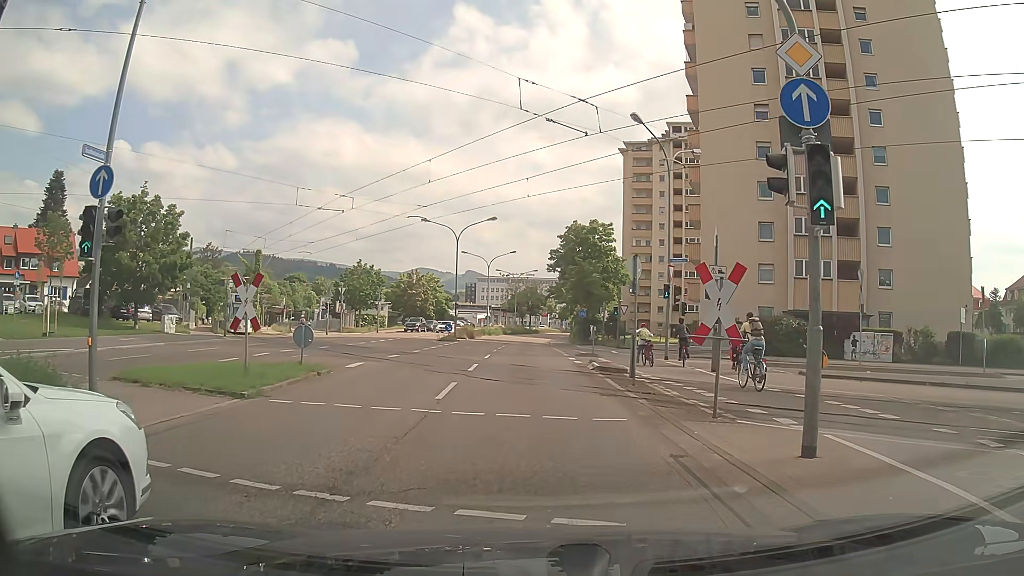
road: secondary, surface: asphalt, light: Day
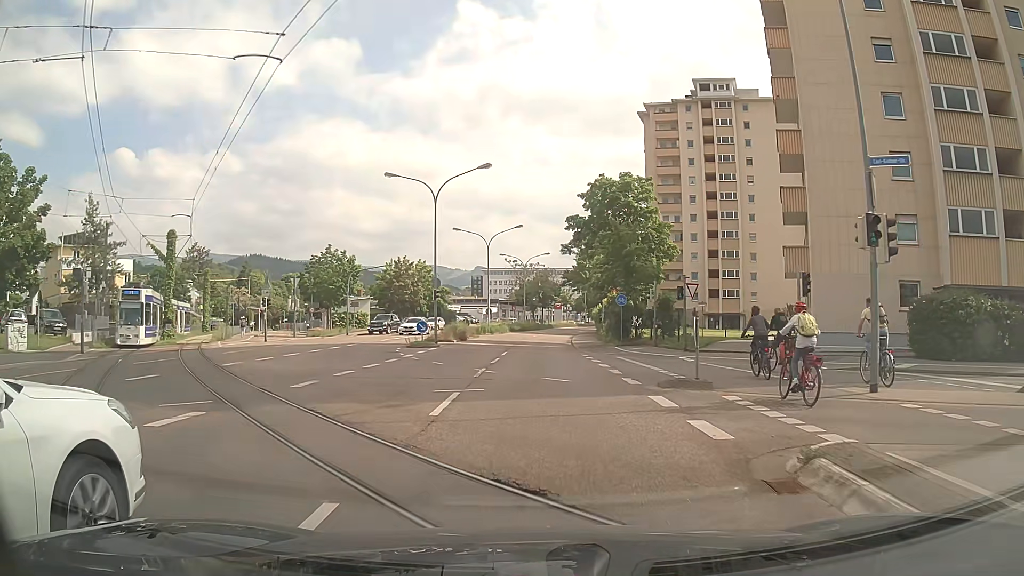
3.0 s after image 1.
(0.0, +17.9) m; -1°
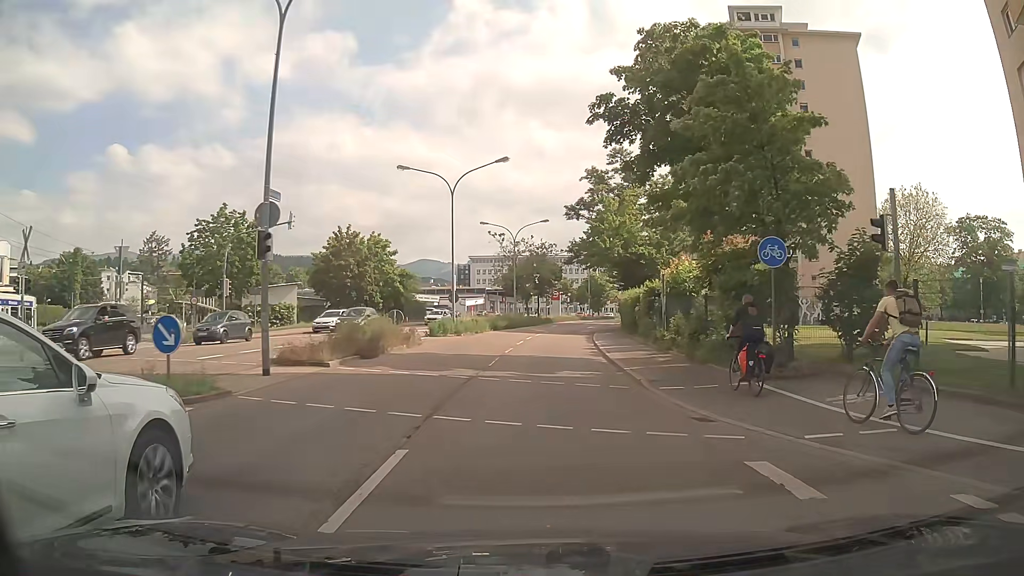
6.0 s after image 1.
(+0.5, +24.3) m; +2°
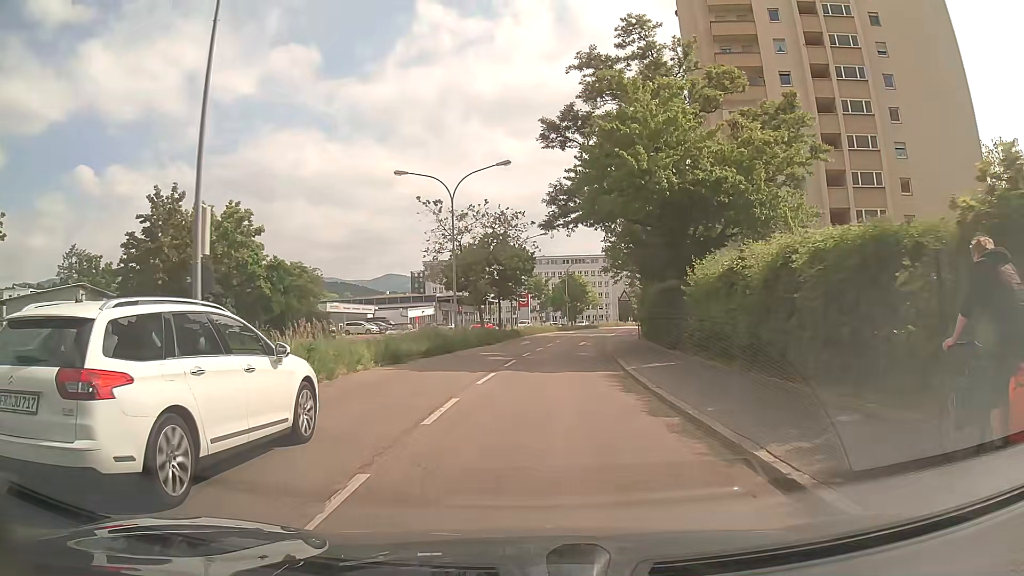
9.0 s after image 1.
(+0.4, +27.3) m; +2°
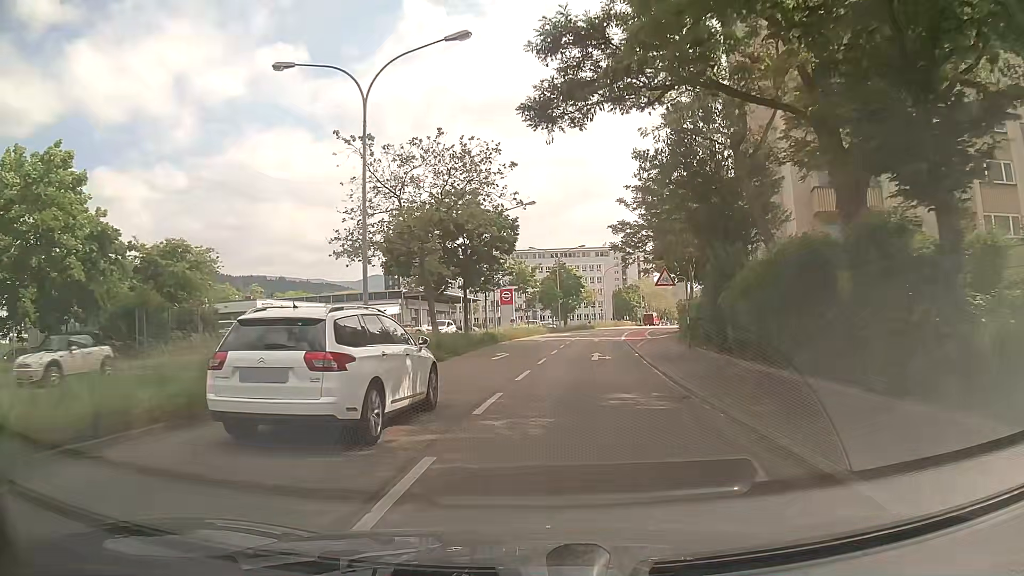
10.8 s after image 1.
(+0.2, +17.2) m; +1°
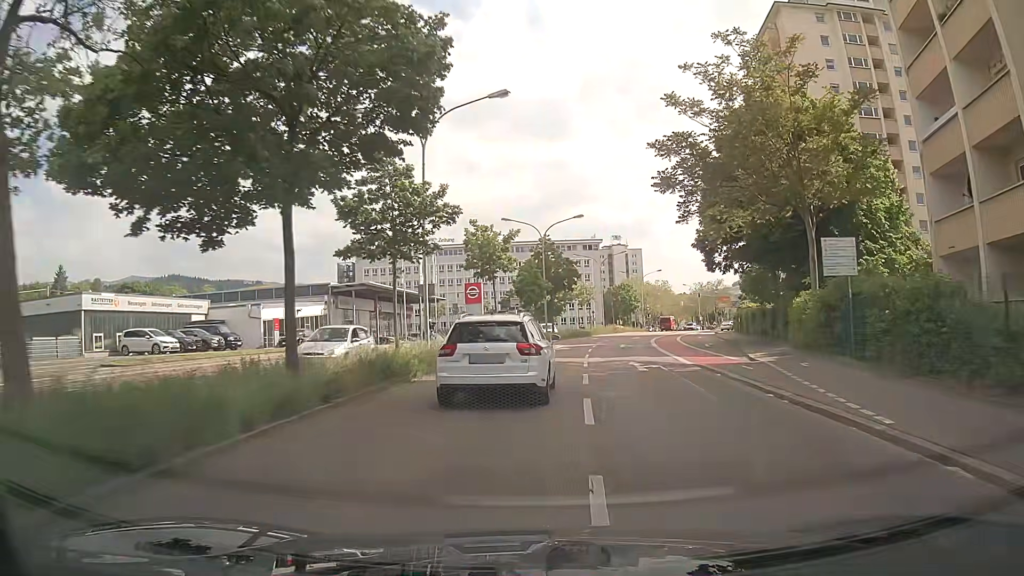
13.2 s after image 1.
(+0.4, +24.8) m; +2°
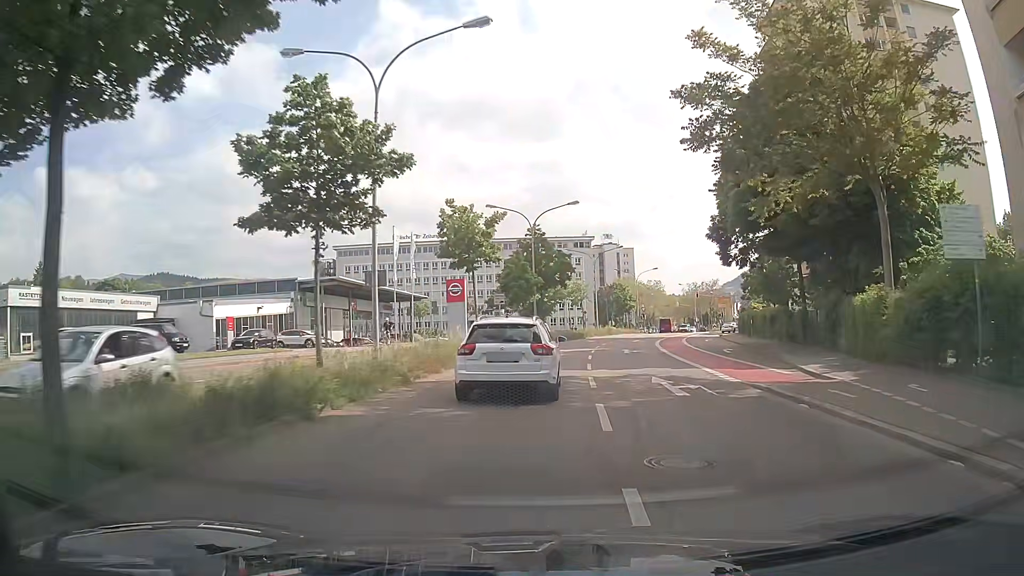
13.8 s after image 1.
(+0.1, +6.5) m; +2°
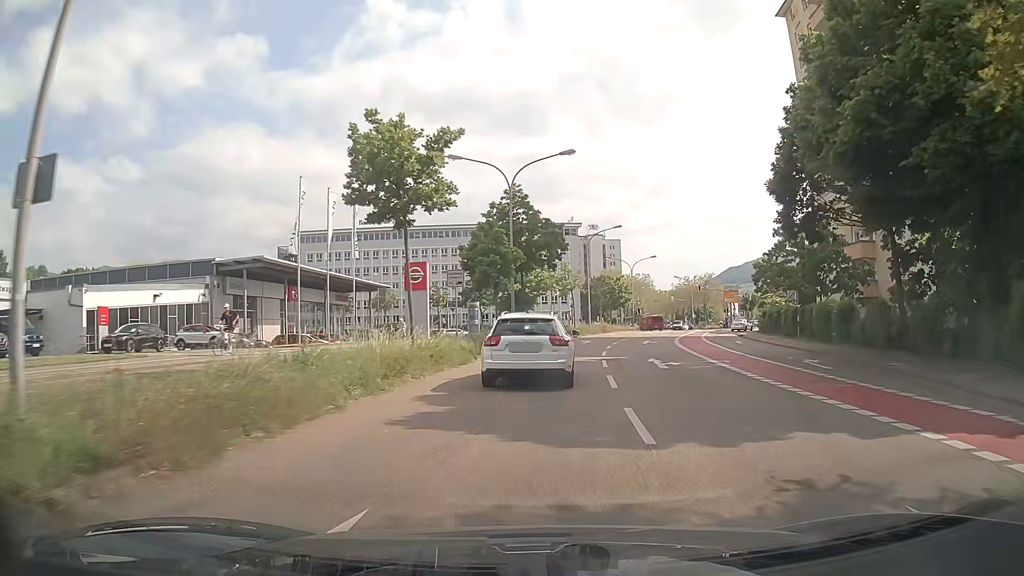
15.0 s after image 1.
(0.0, +13.3) m; +1°
(0, +10) (+1, +20) (+1, +30) (+3, +40) (+5, +50) (+7, +59) (+9, +69) (+13, +79) (+16, +88) (+18, +98) m
